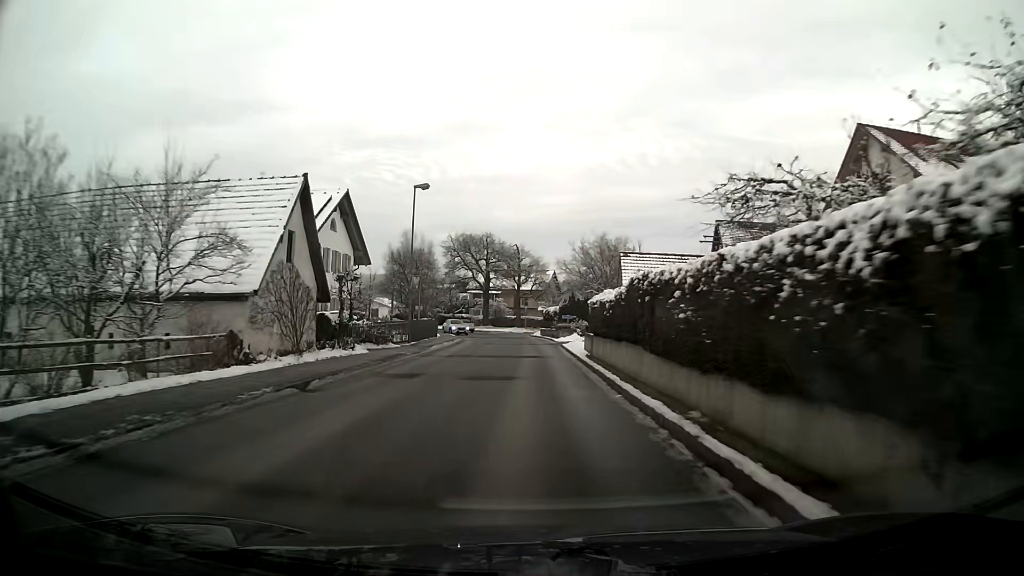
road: unclassified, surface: asphalt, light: Day
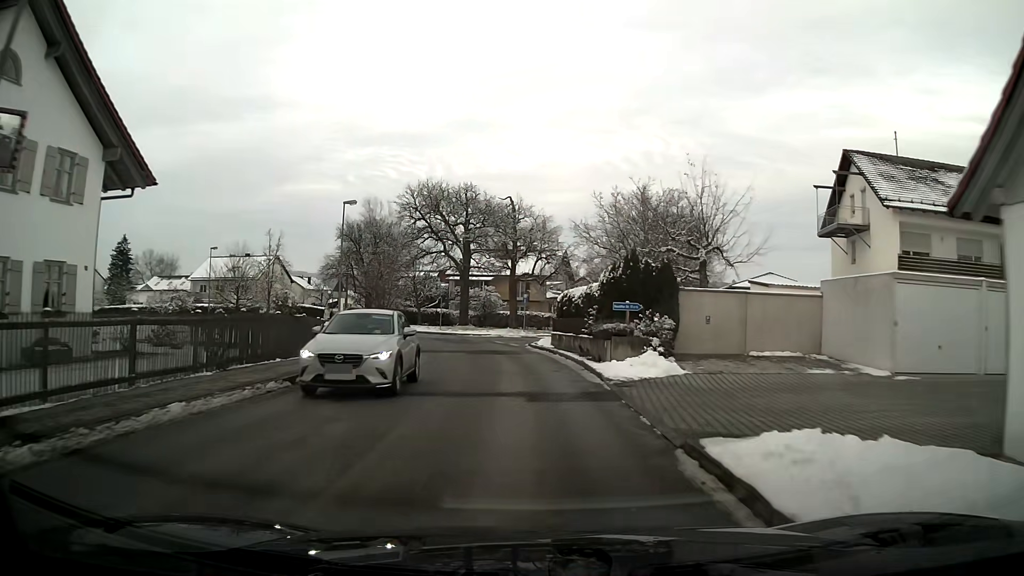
(-0.1, +28.8) m; -1°
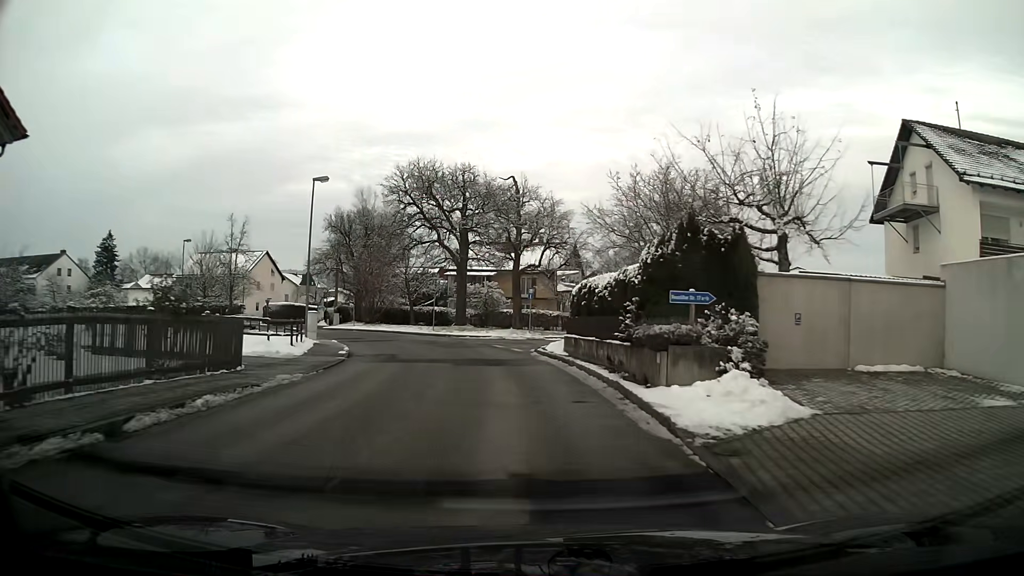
(0.0, +6.8) m; -1°
